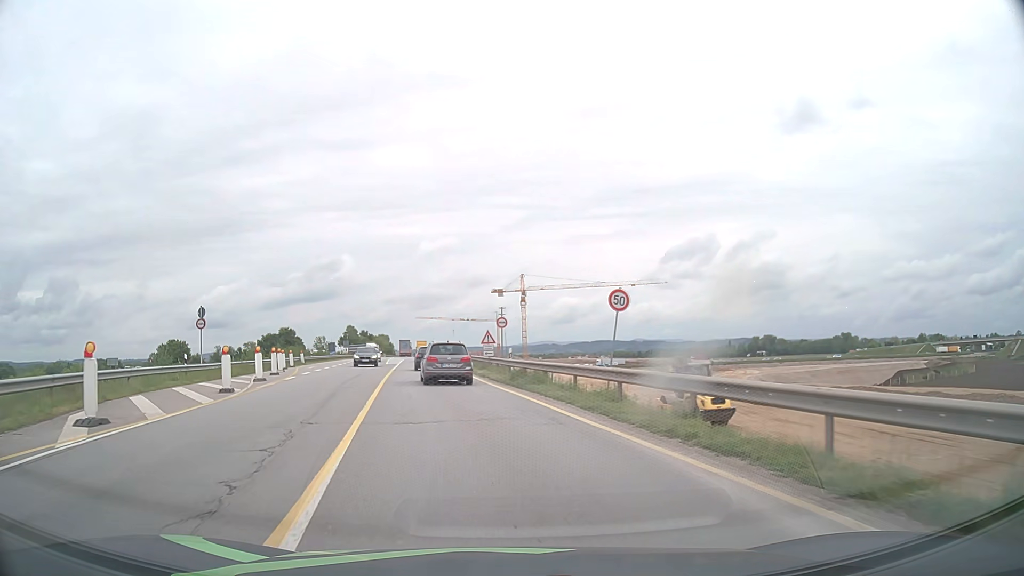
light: Day
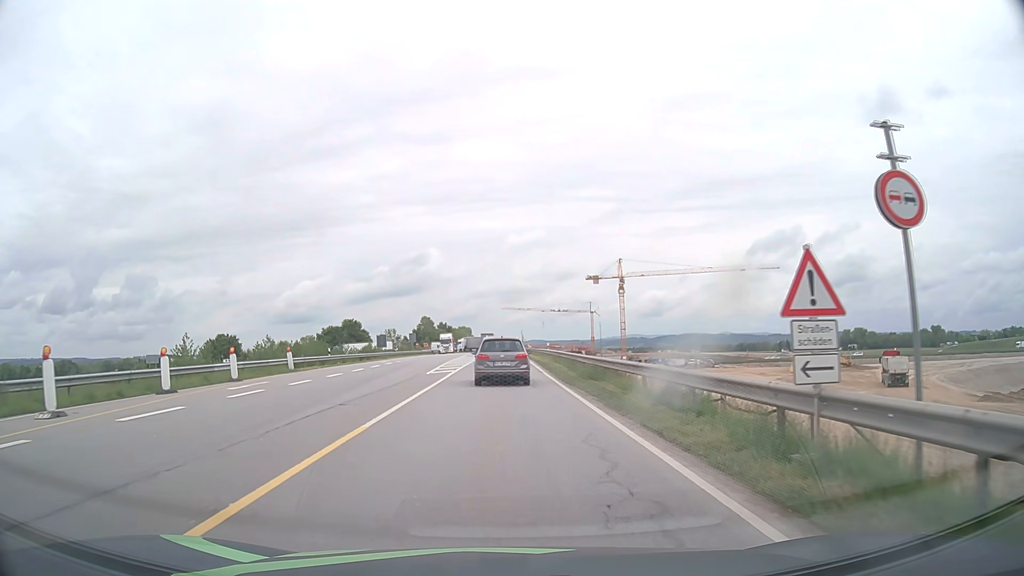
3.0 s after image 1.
(-3.4, +30.7) m; -8°
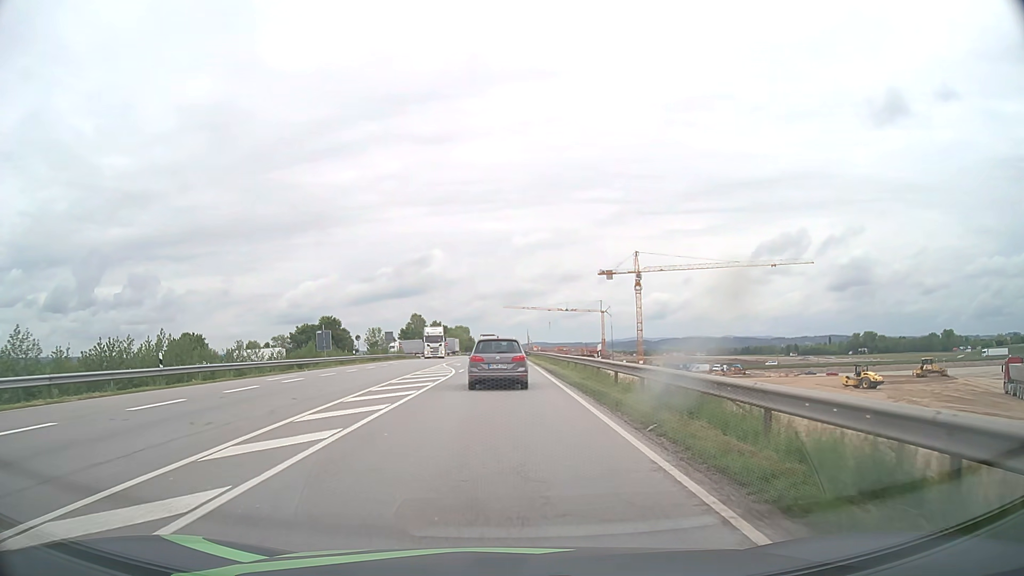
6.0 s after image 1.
(0.0, +27.9) m; 0°
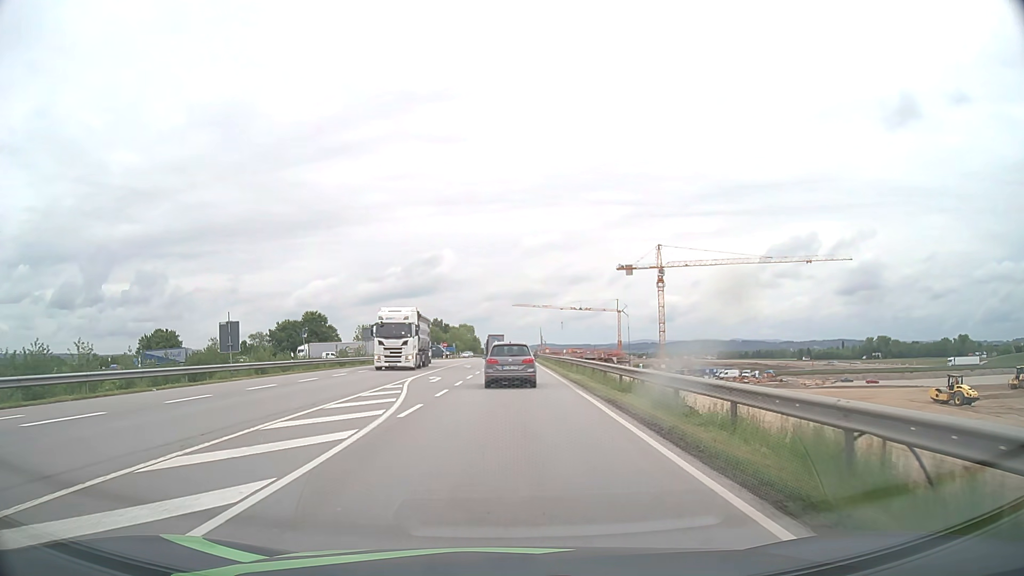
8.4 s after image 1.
(-0.2, +21.9) m; -1°
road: motorway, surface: asphalt
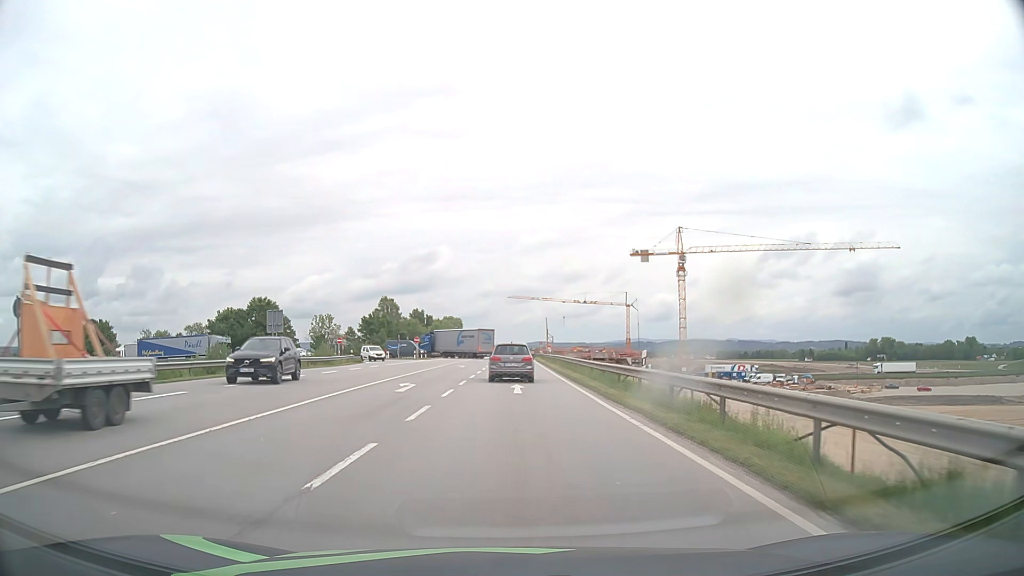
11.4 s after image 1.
(+0.1, +31.1) m; +1°
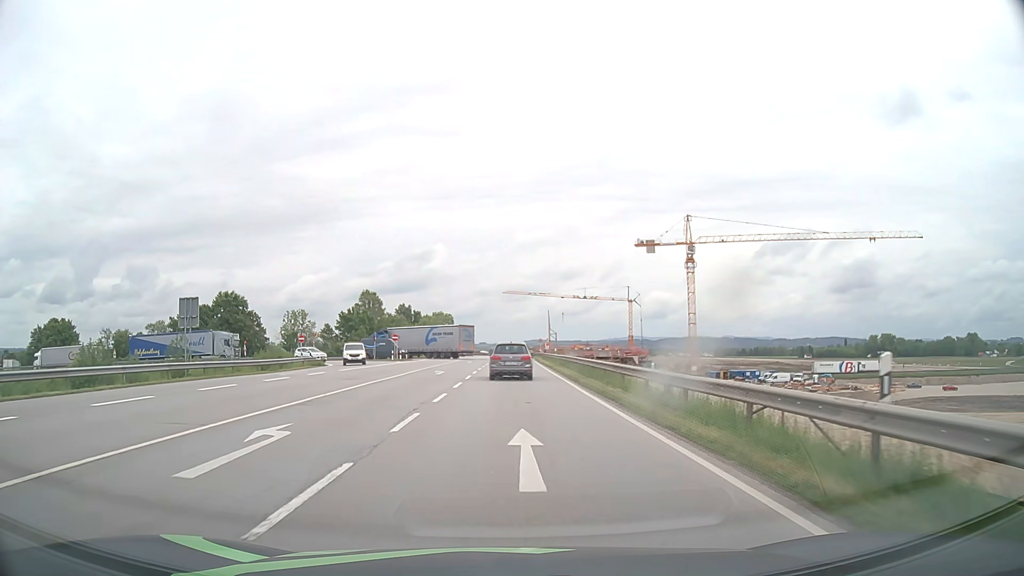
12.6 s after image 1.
(0.0, +13.7) m; 0°
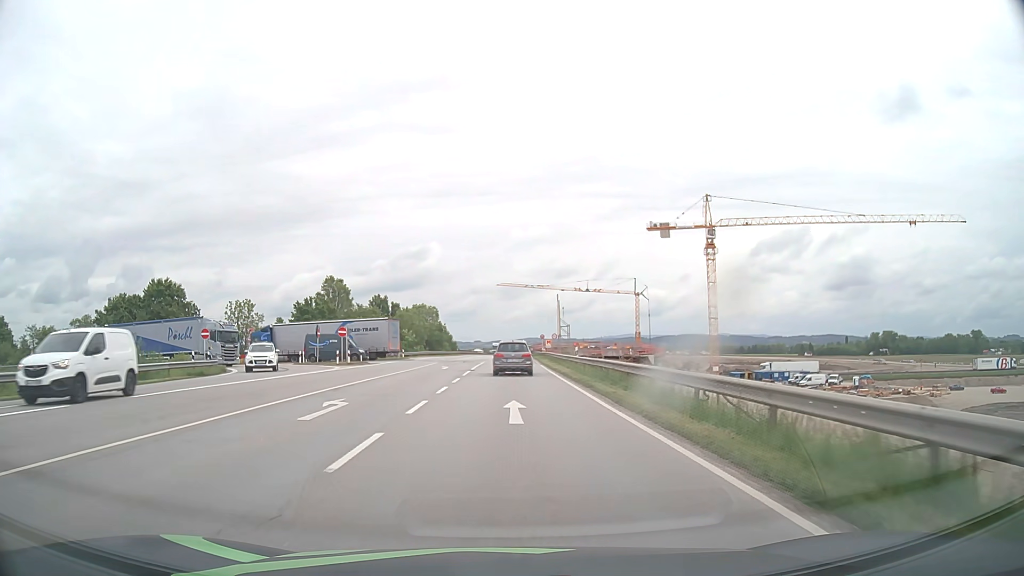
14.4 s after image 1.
(+0.1, +21.6) m; 0°
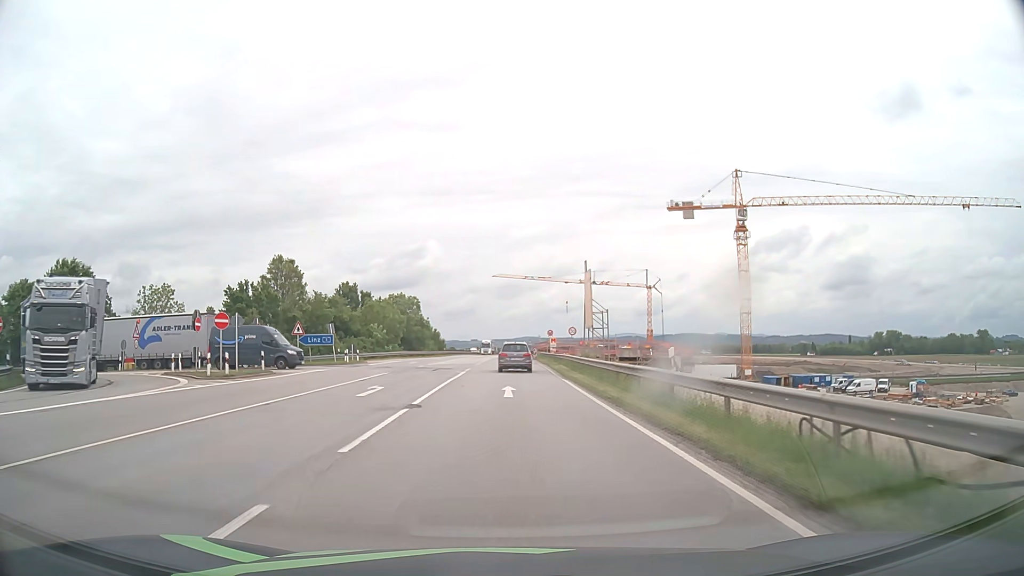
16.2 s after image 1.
(0.0, +22.2) m; 0°
(0, +10) (0, +20) (0, +30) (0, +40) (0, +50) (0, +60) (0, +70) (0, +80) (0, +90) (0, +100) m
